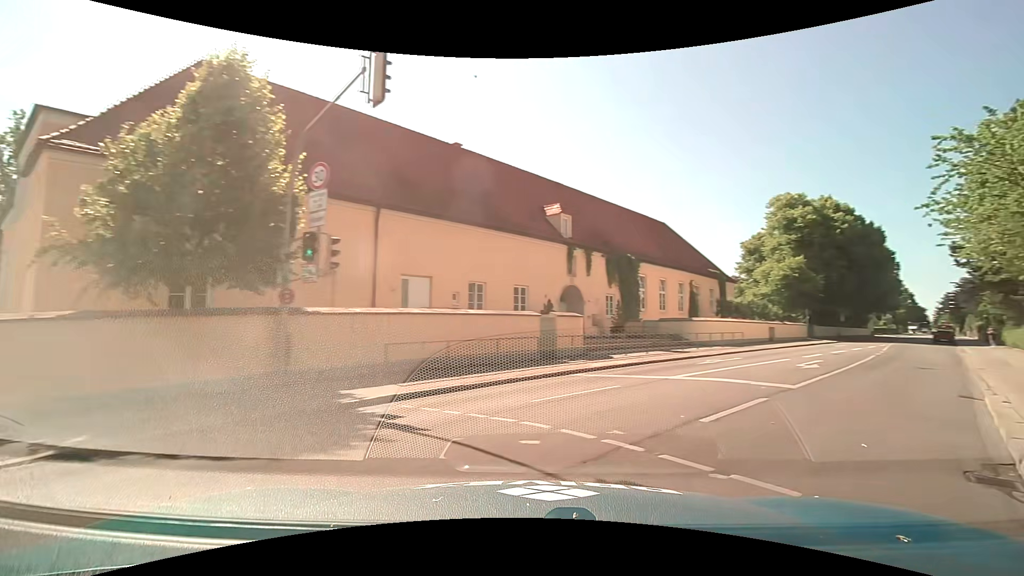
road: secondary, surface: asphalt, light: Day
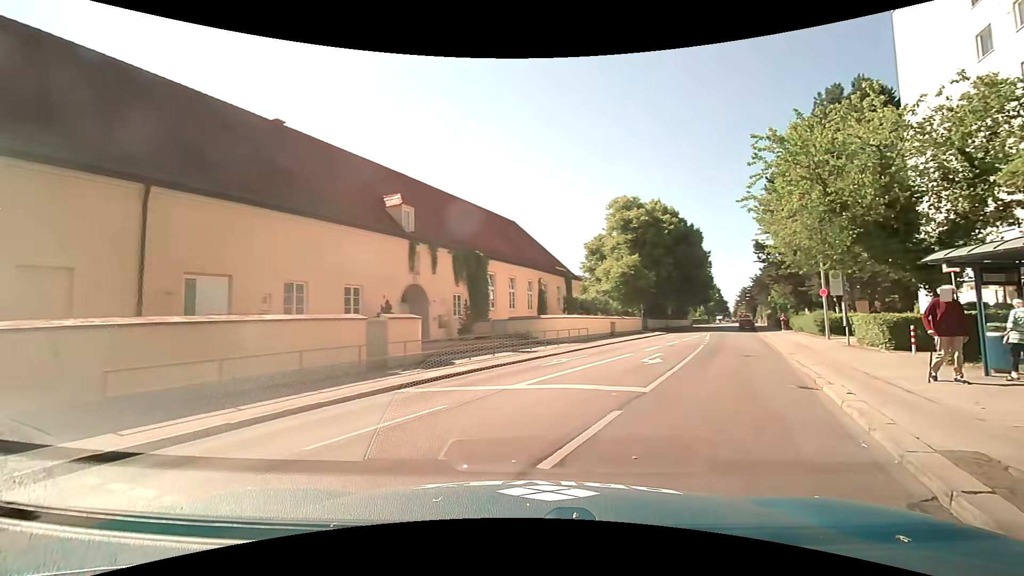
(+0.4, +2.7) m; +16°
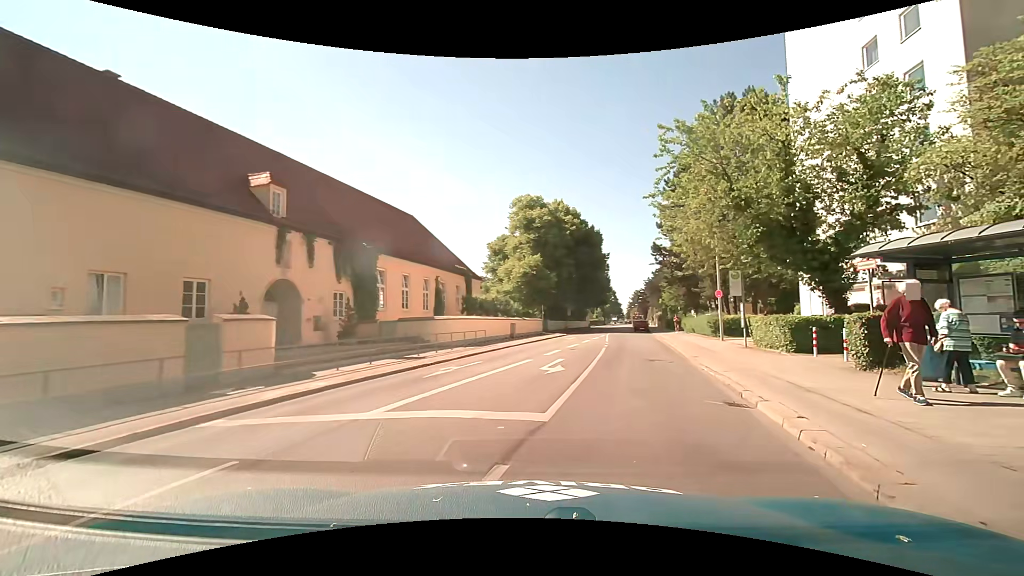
(+0.2, +2.8) m; +11°
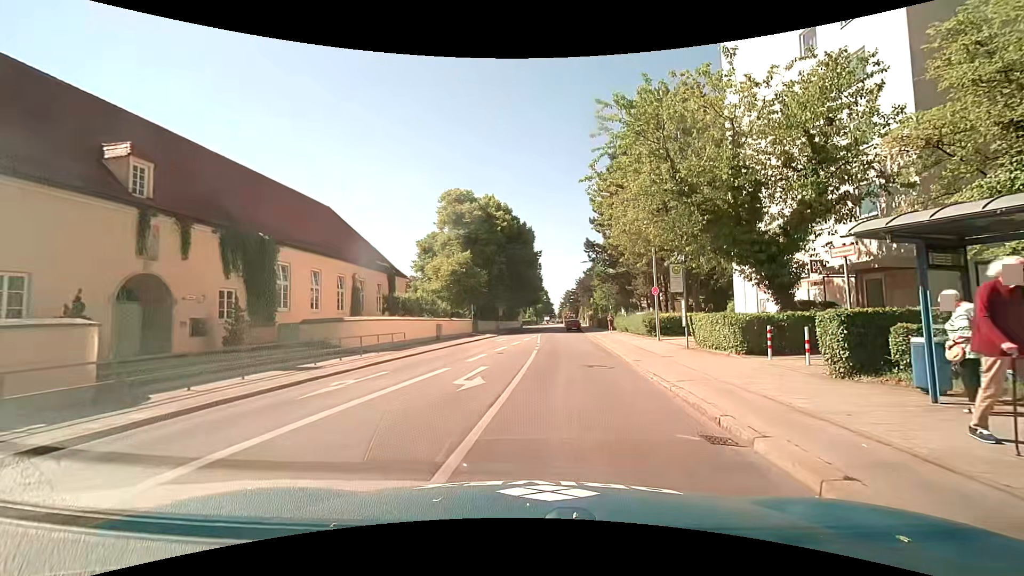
(+0.2, +3.0) m; +8°
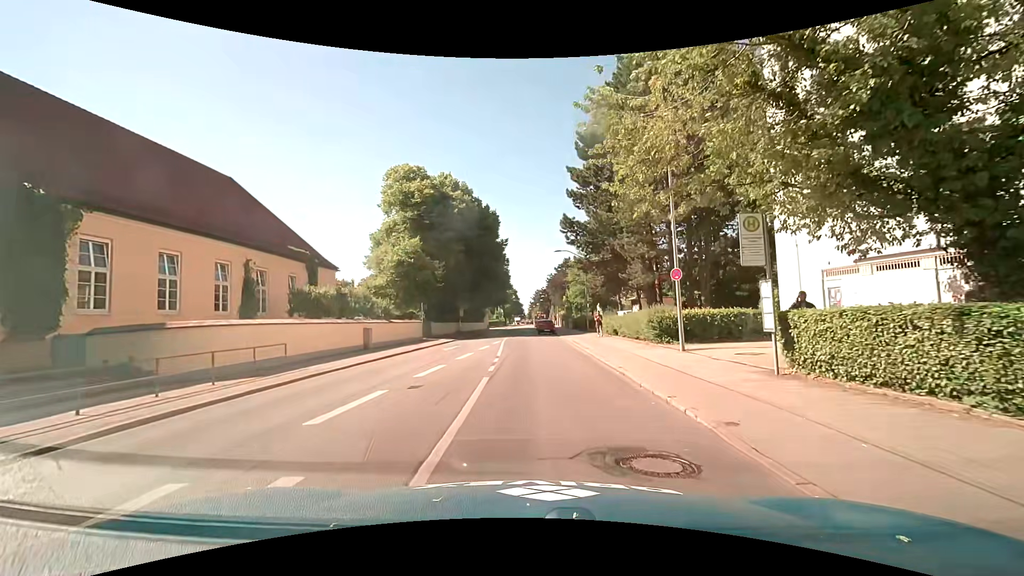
(+0.4, +10.0) m; +4°
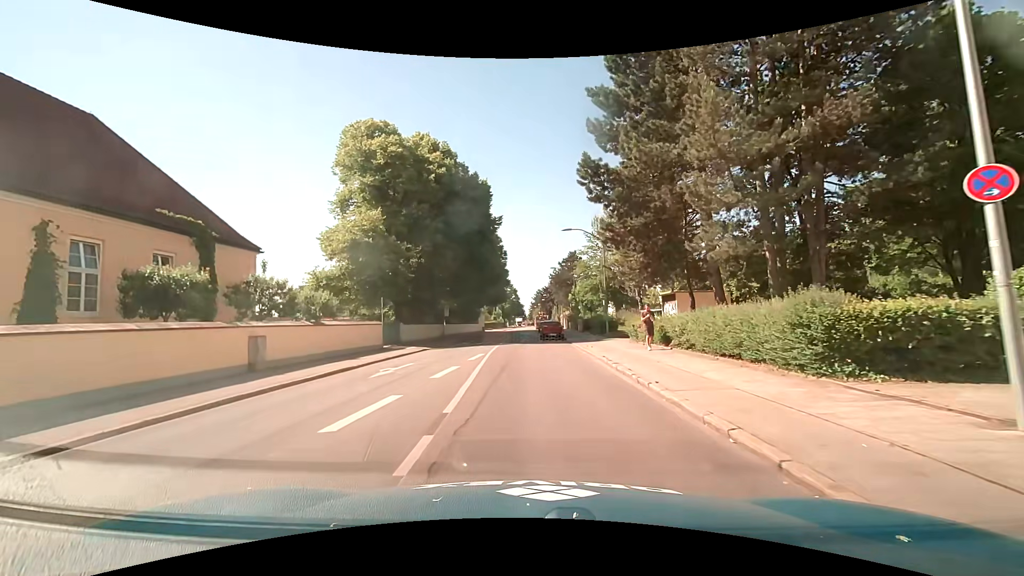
(-0.1, +12.1) m; -1°
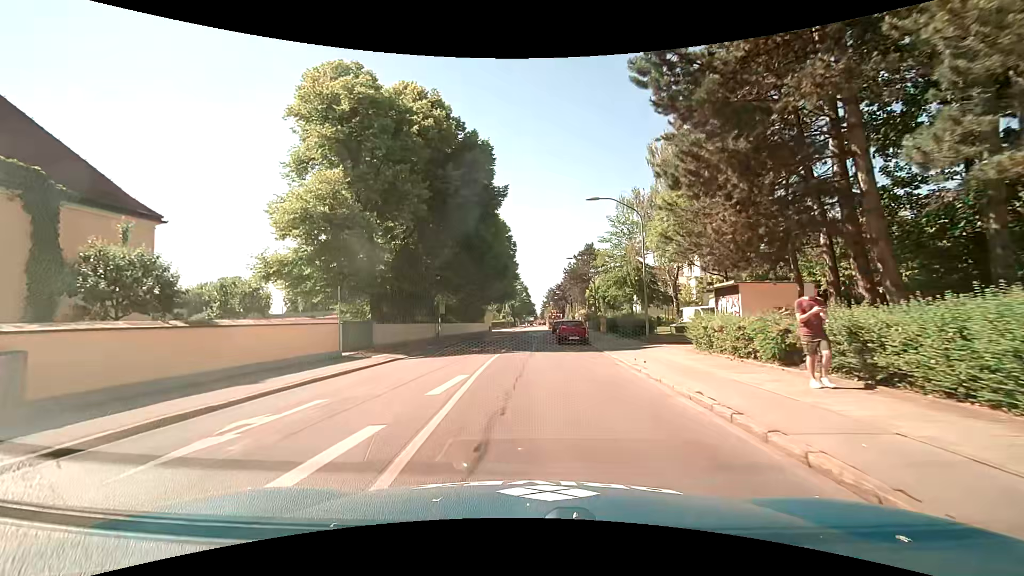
(-0.1, +9.1) m; -1°
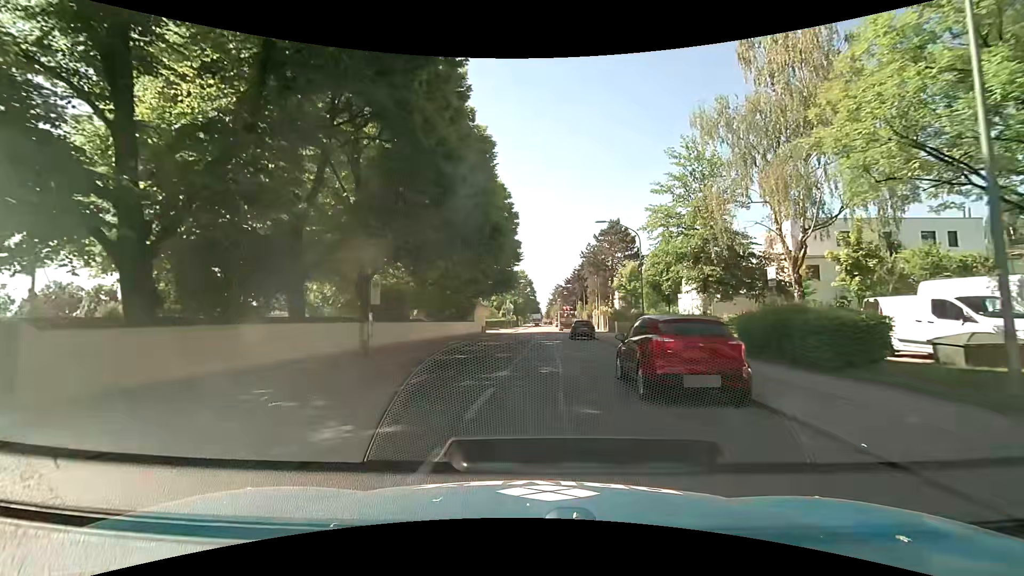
(-0.4, +20.0) m; -1°
(0, +10) (+1, +20) (+1, +30) (+1, +40) (+2, +50) (+2, +60) (+2, +70) (+2, +80) (+3, +90) (+3, +100) m
